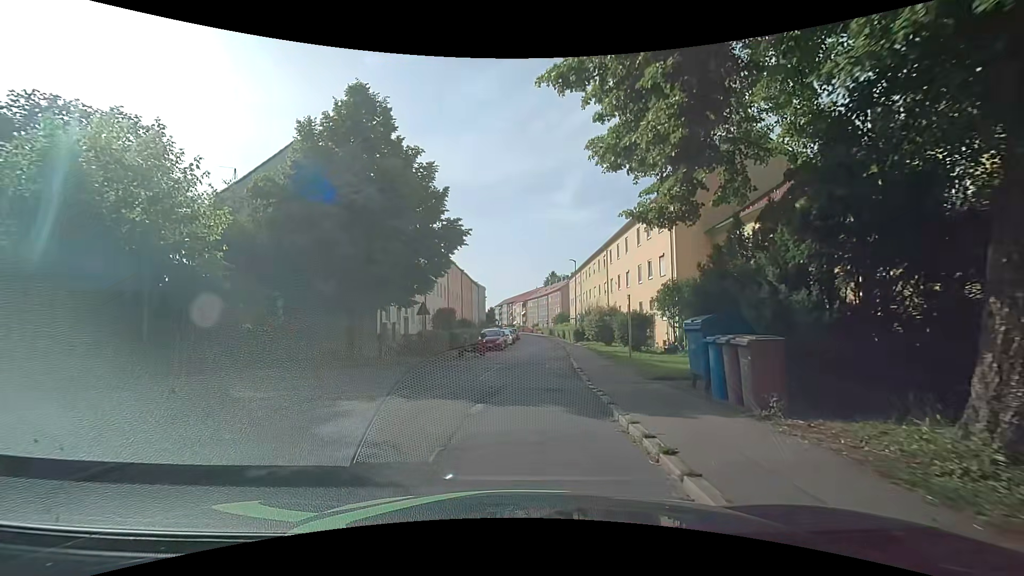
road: residential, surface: asphalt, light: Day
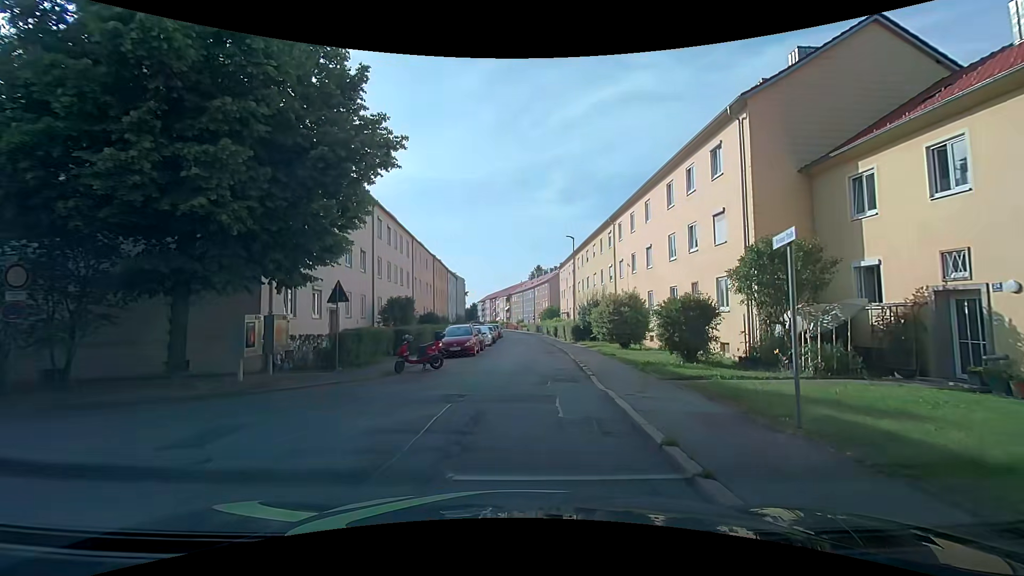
(+0.1, +10.8) m; +3°
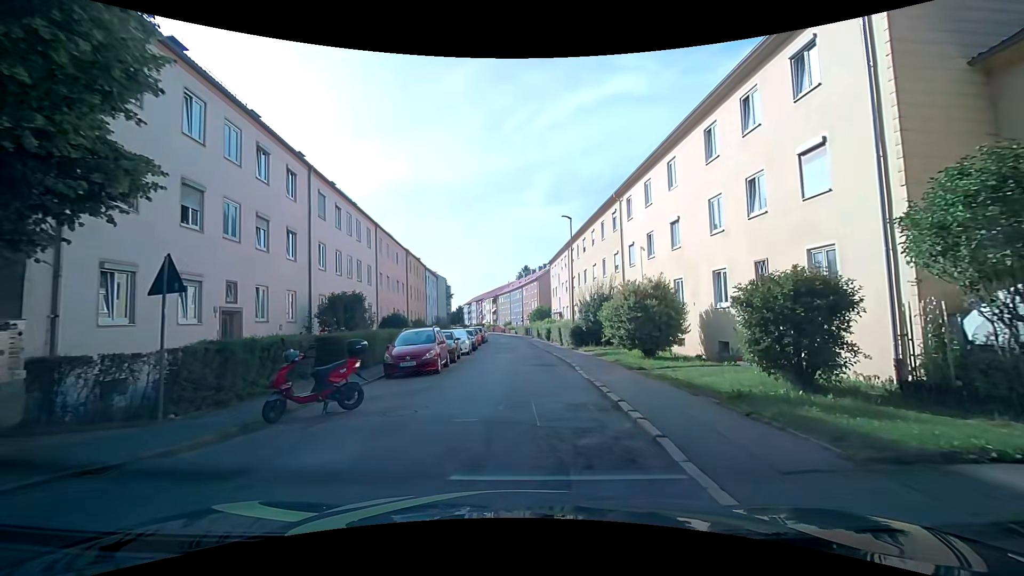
(0.0, +7.3) m; -1°
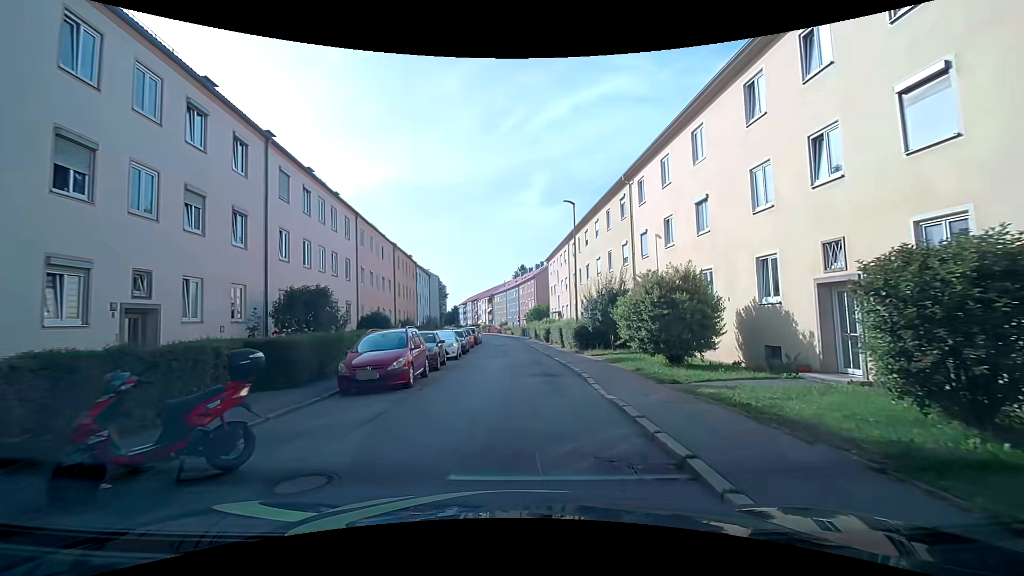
(+0.1, +3.6) m; +2°
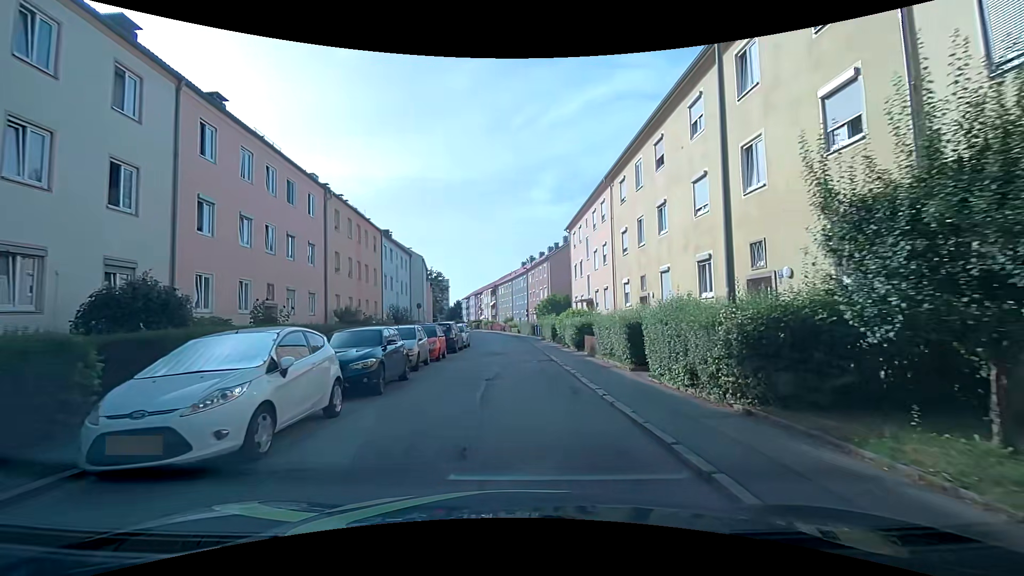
(0.0, +18.5) m; -2°
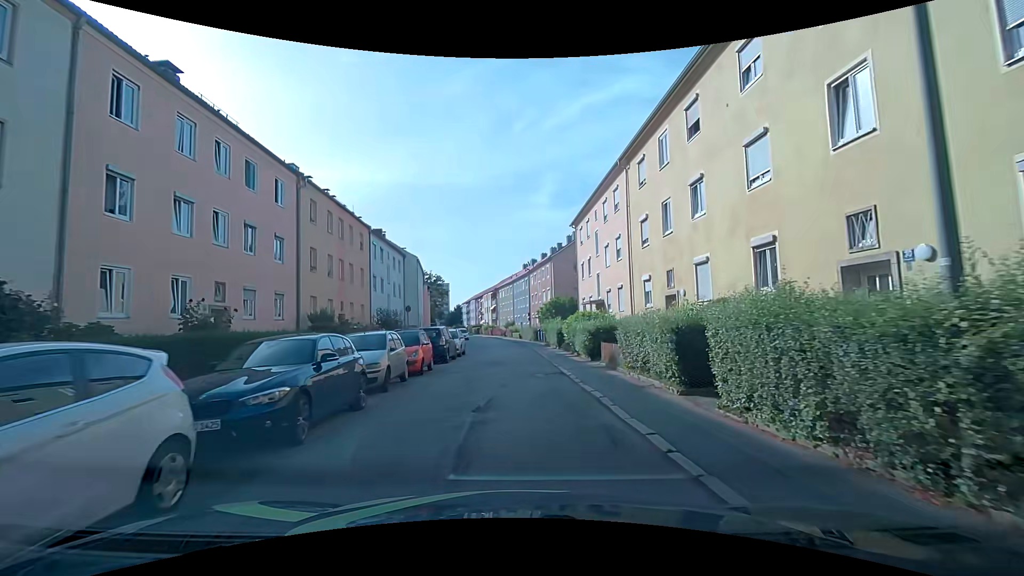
(0.0, +3.9) m; 0°
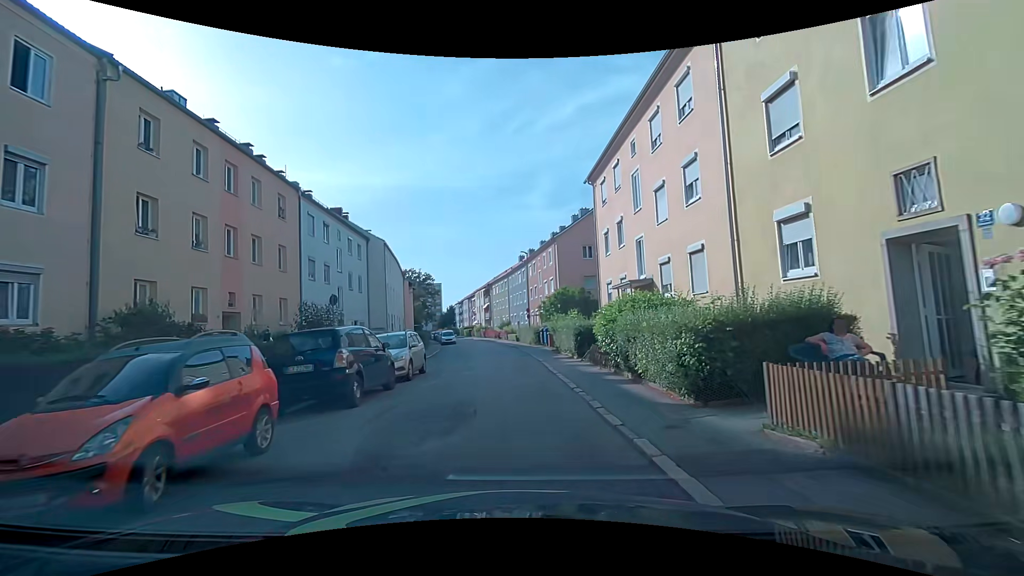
(+0.2, +11.9) m; 0°
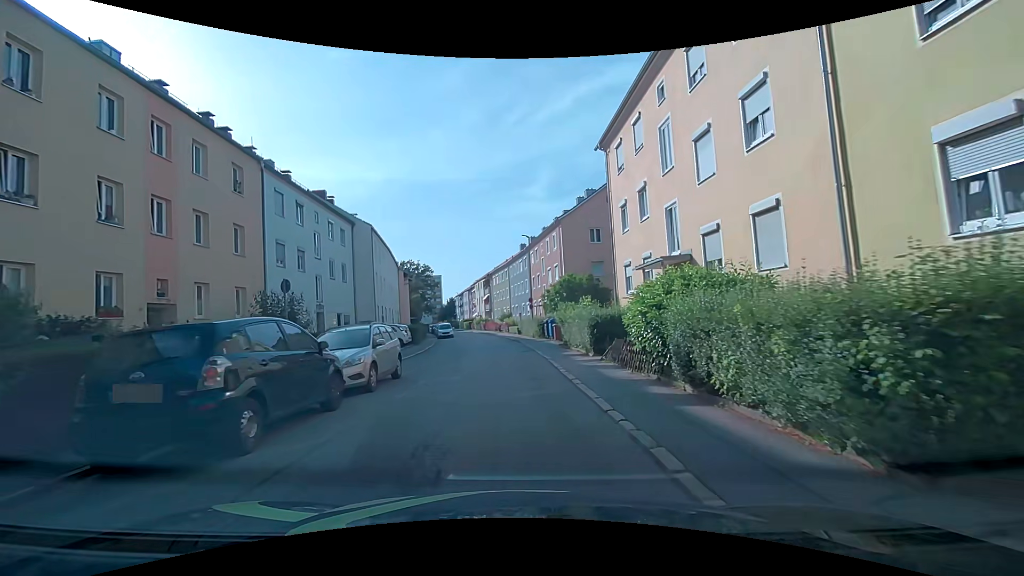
(+0.1, +4.0) m; 0°
(0, +10) (0, +20) (0, +30) (-1, +40) (-2, +50) (-3, +60) (-4, +70) (-6, +80) (-8, +89) (-10, +99) m
